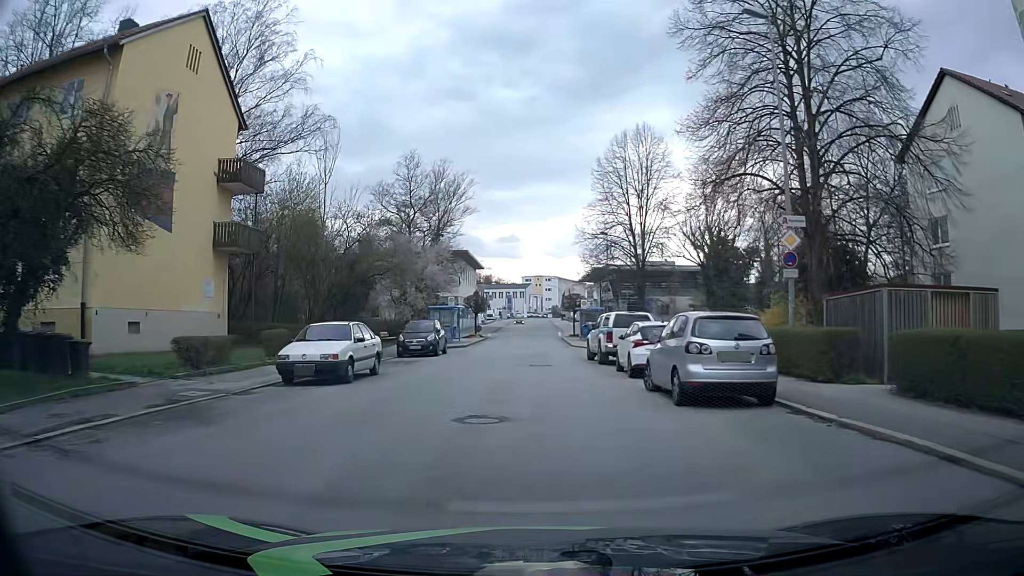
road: tertiary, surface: asphalt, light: Day
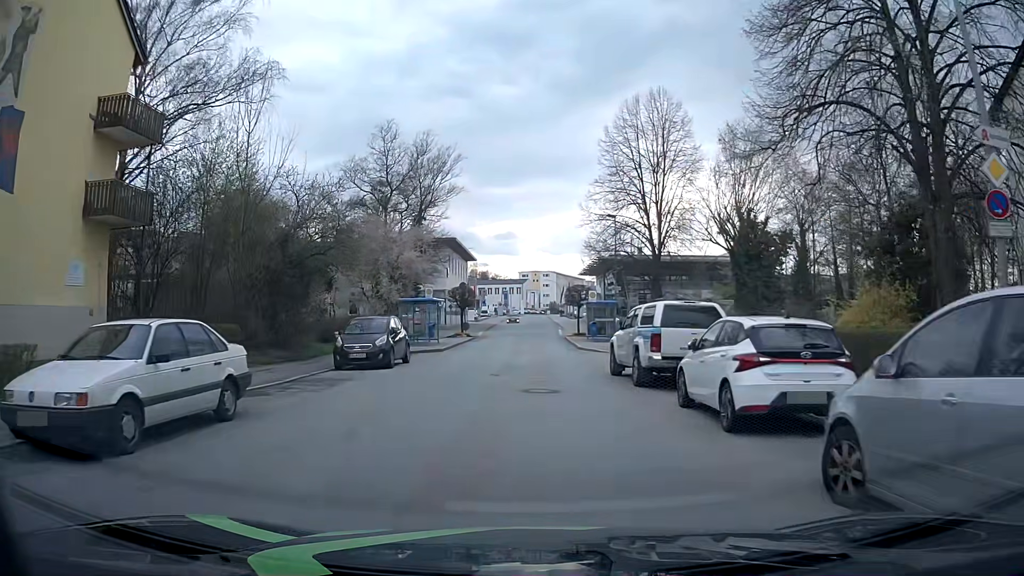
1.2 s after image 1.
(0.0, +9.0) m; 0°
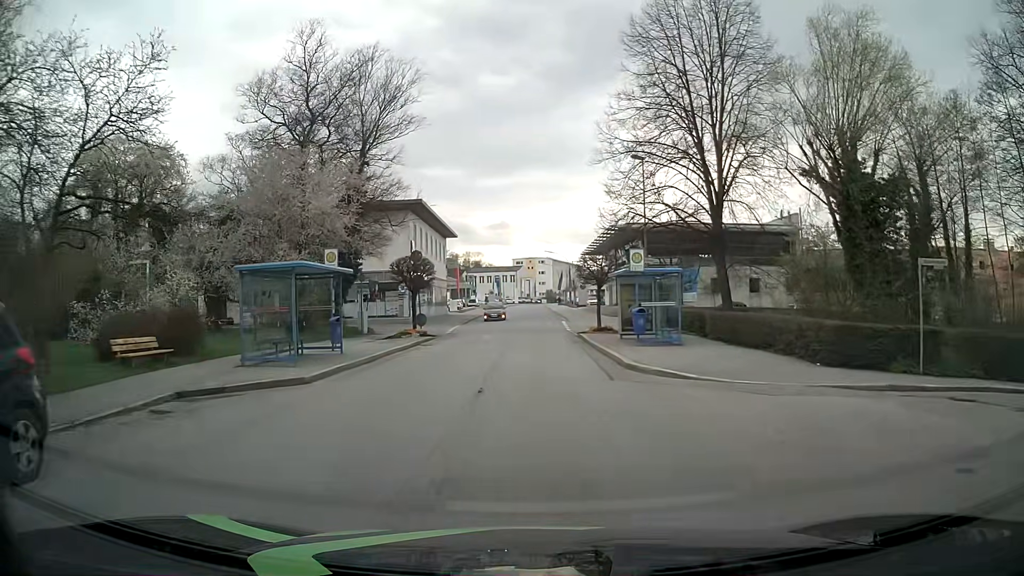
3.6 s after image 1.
(+0.2, +18.1) m; +1°
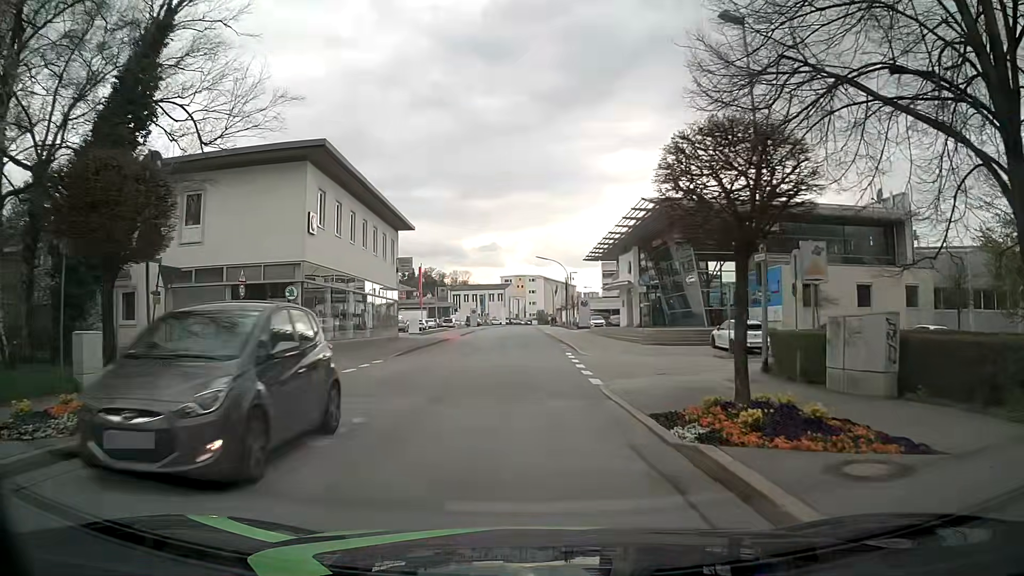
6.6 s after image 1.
(+0.2, +22.5) m; 0°
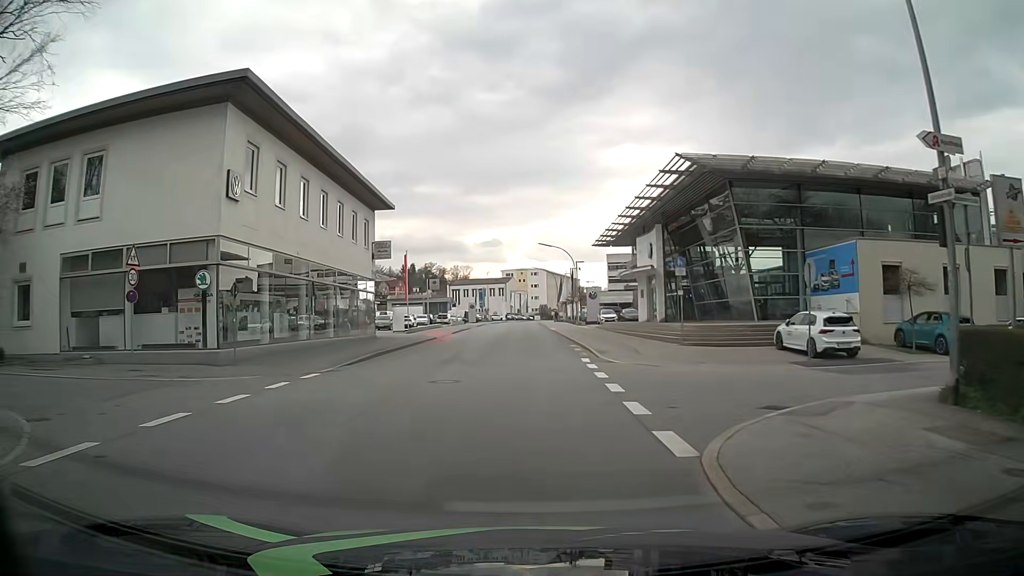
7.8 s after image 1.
(0.0, +8.8) m; +1°
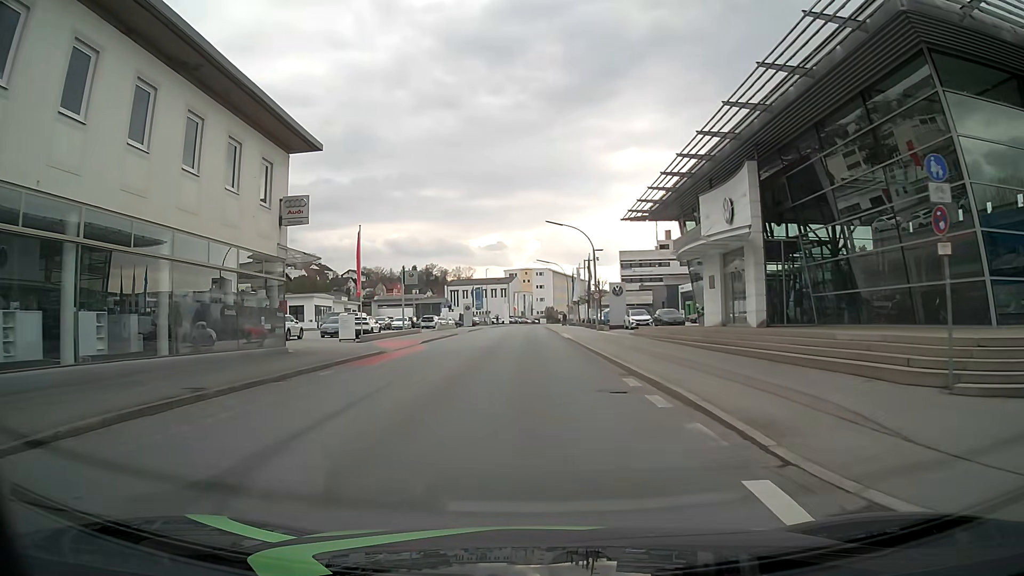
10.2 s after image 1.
(-0.3, +17.8) m; -1°
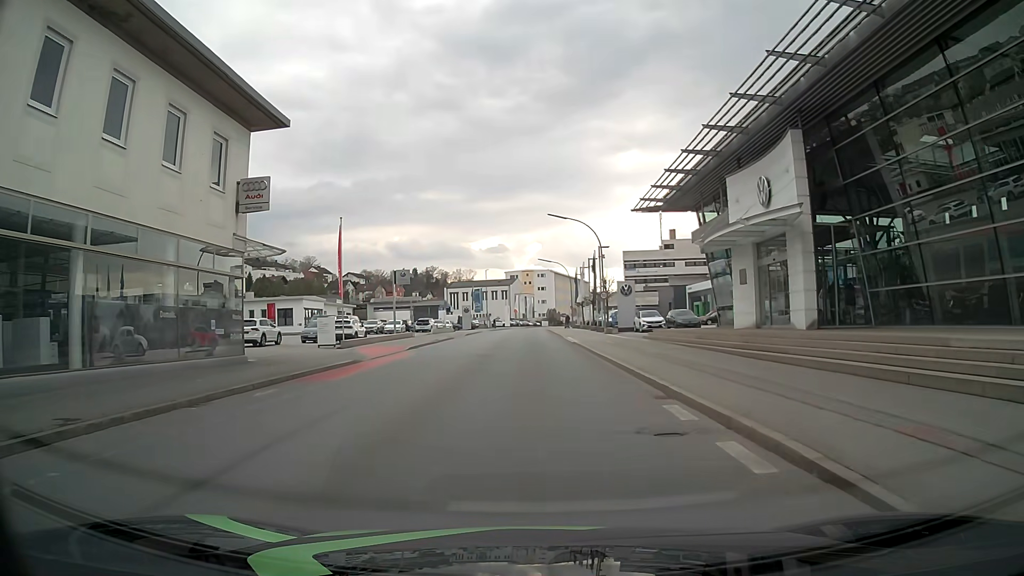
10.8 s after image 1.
(0.0, +4.5) m; 0°
(0, +10) (0, +20) (0, +30) (0, +40) (0, +50) (0, +60) (0, +70) (-1, +80) (0, +90) (0, +100) m
